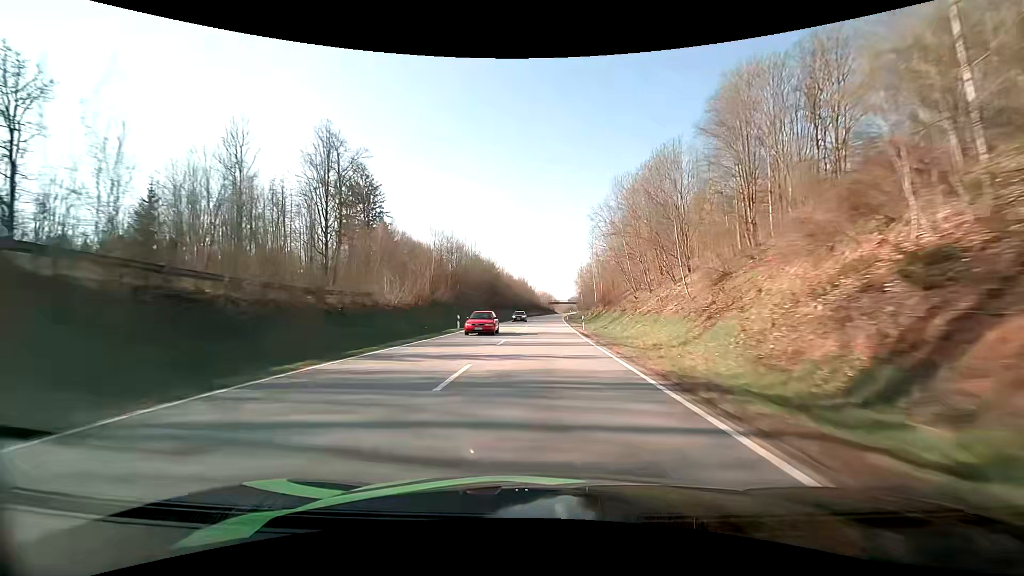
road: primary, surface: asphalt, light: Day
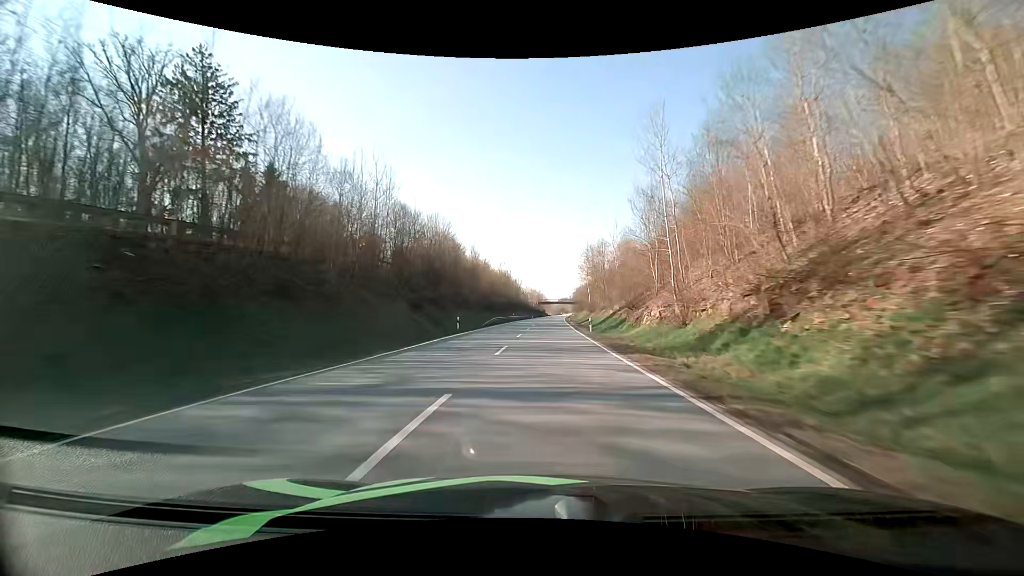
(+0.6, +51.8) m; +1°
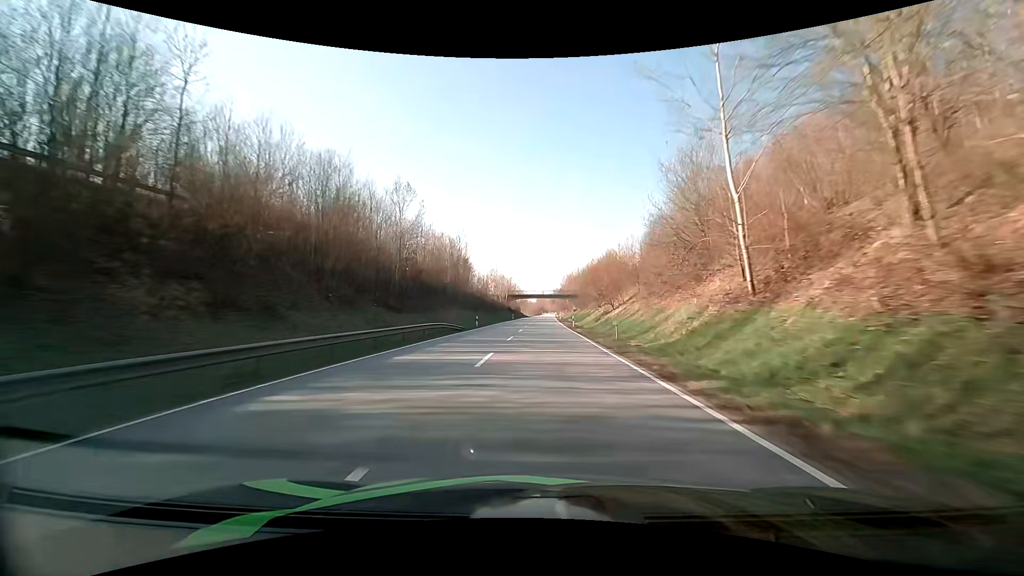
(+2.3, +87.3) m; +3°
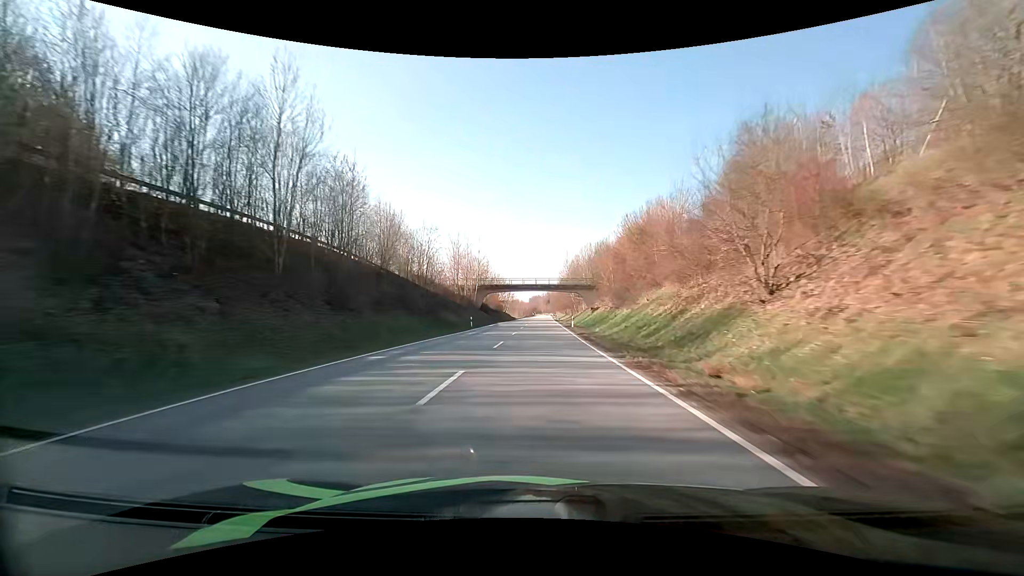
(+0.4, +52.6) m; +1°
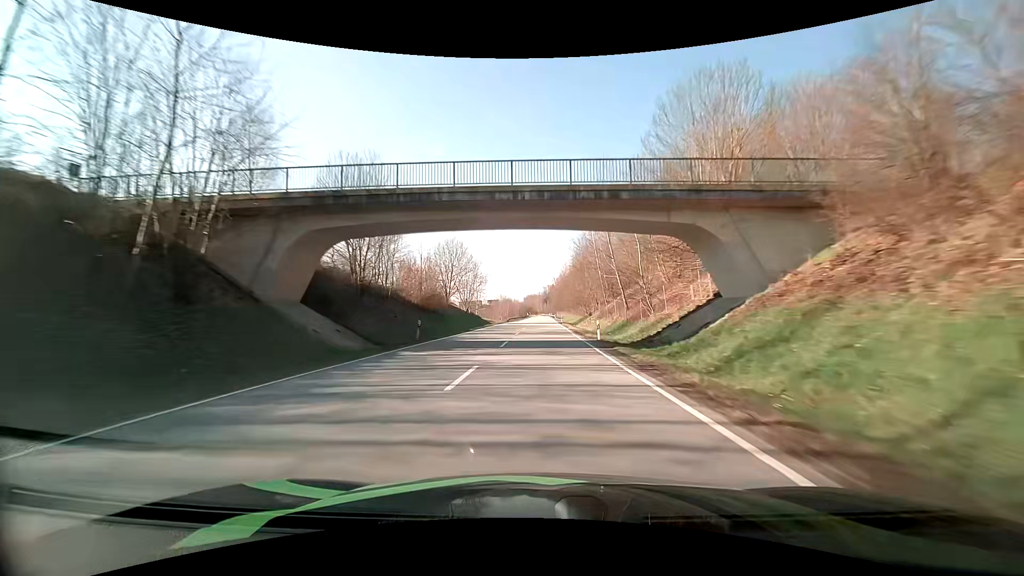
(+0.2, +69.9) m; 0°
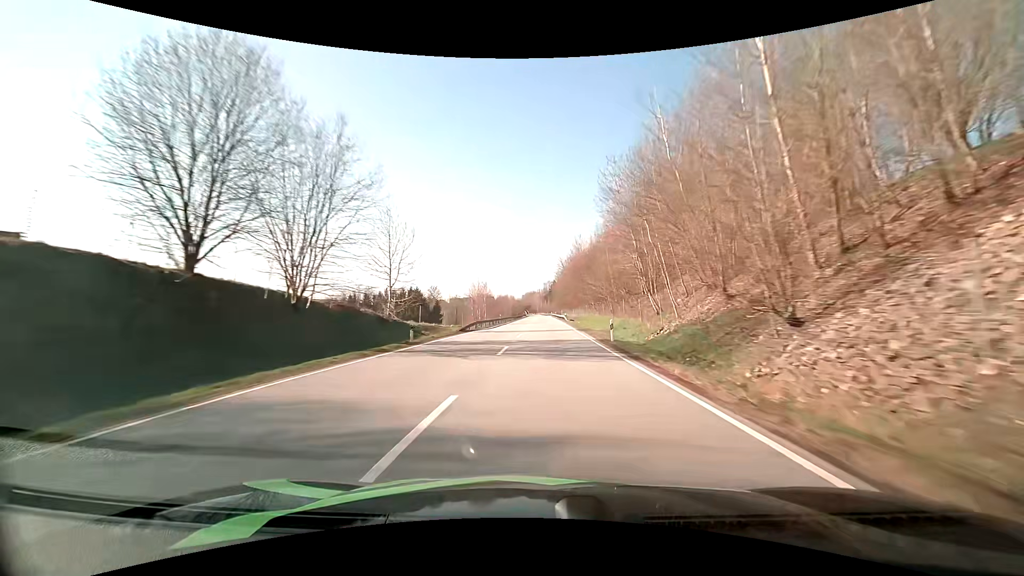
(0.0, +52.4) m; 0°
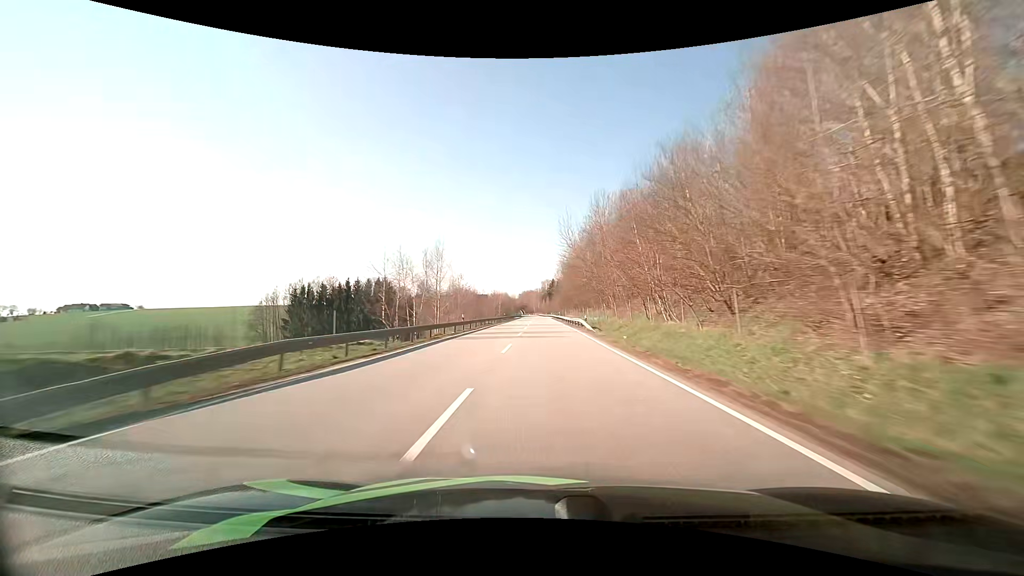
(0.0, +35.0) m; 0°
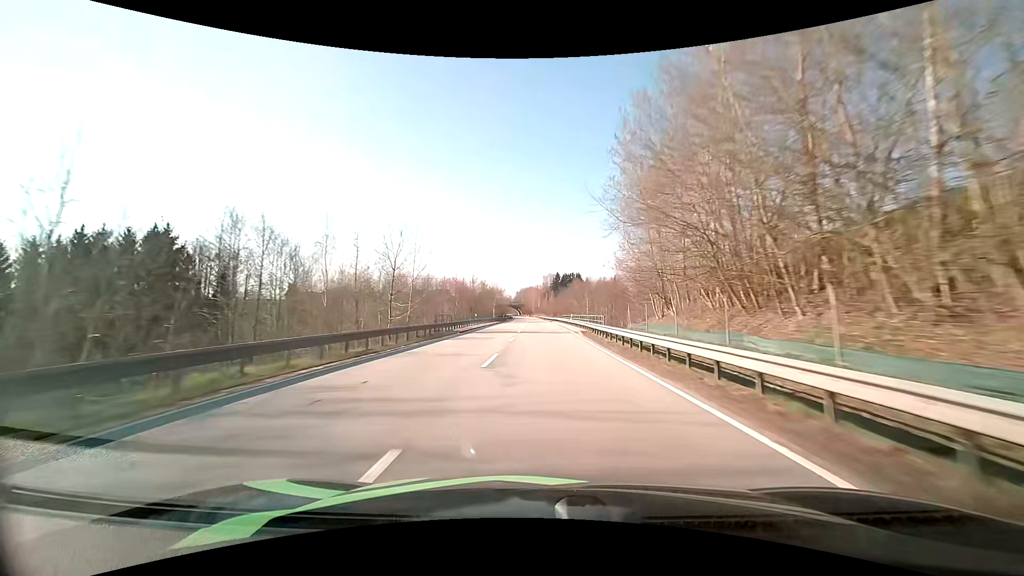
(+0.4, +87.2) m; 0°
(0, +10) (0, +20) (0, +30) (0, +40) (0, +50) (0, +60) (0, +70) (0, +80) (0, +90) (-1, +100) m
